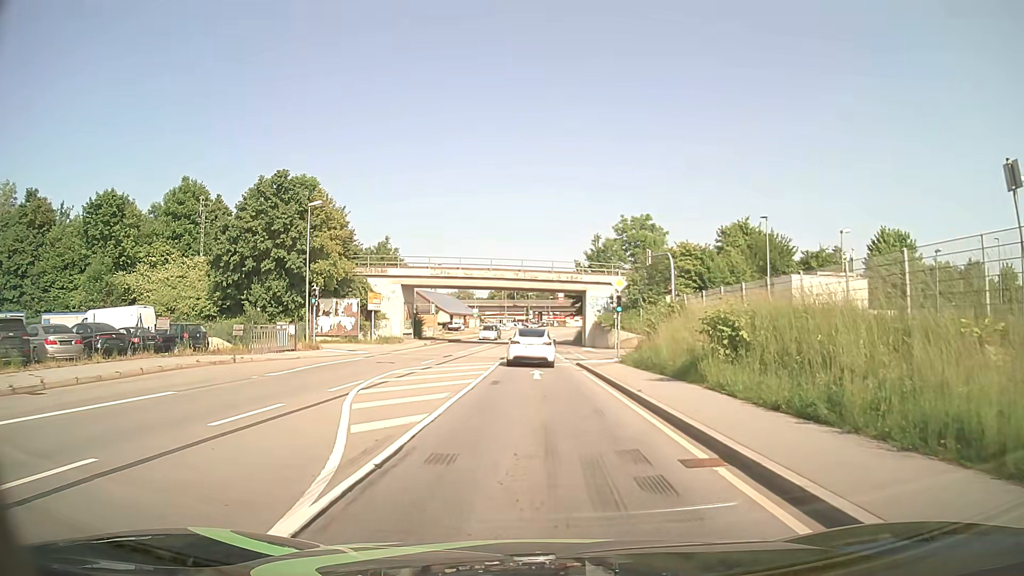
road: primary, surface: asphalt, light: Day
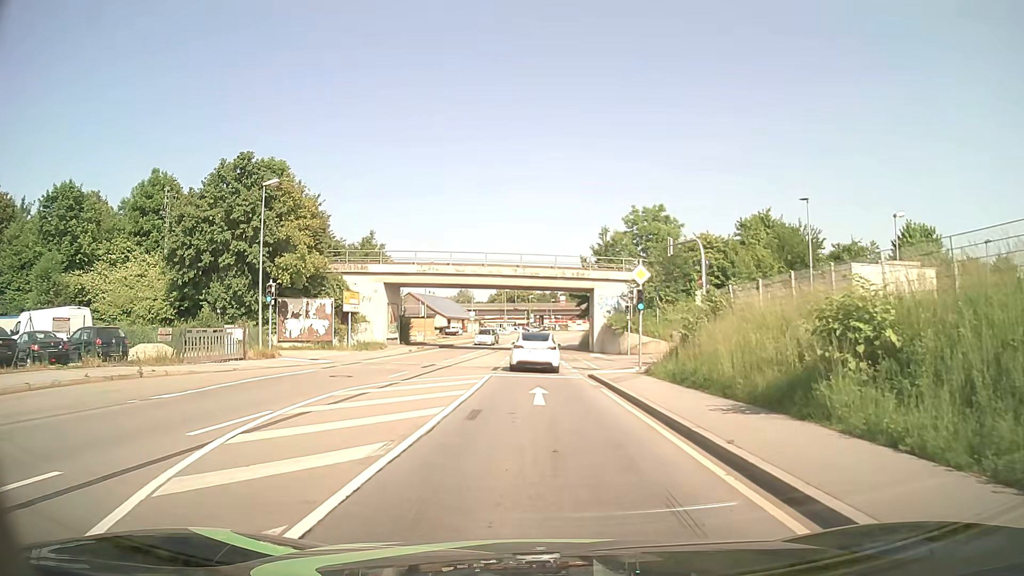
(0.0, +6.8) m; 0°
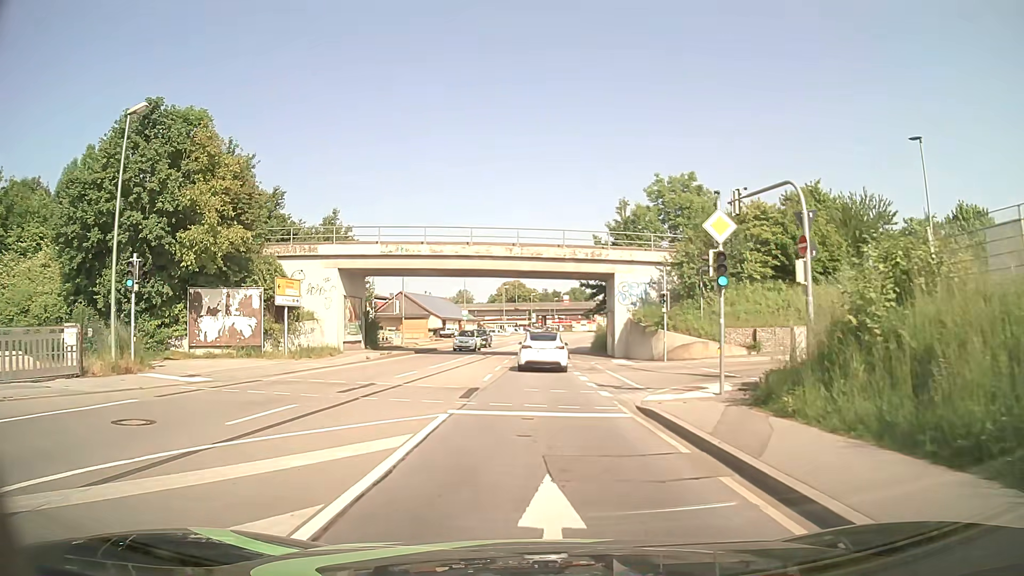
(0.0, +12.1) m; 0°
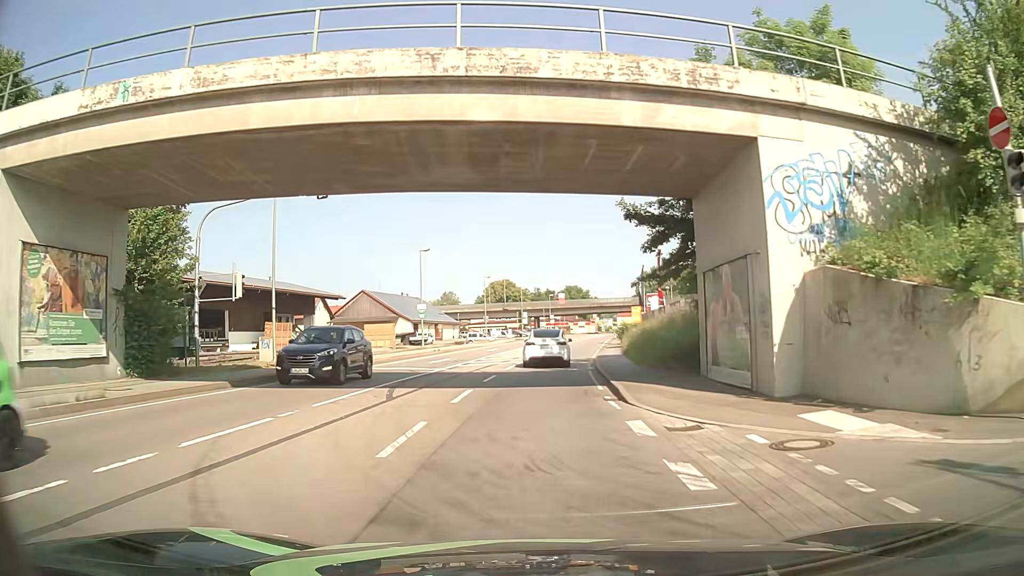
(0.0, +26.3) m; 0°
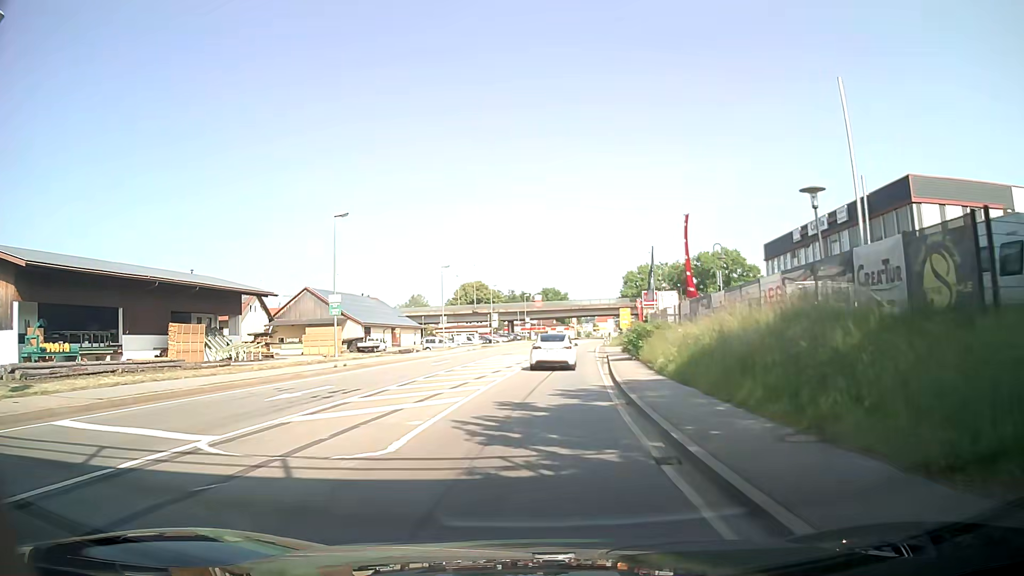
(+0.4, +18.3) m; 0°
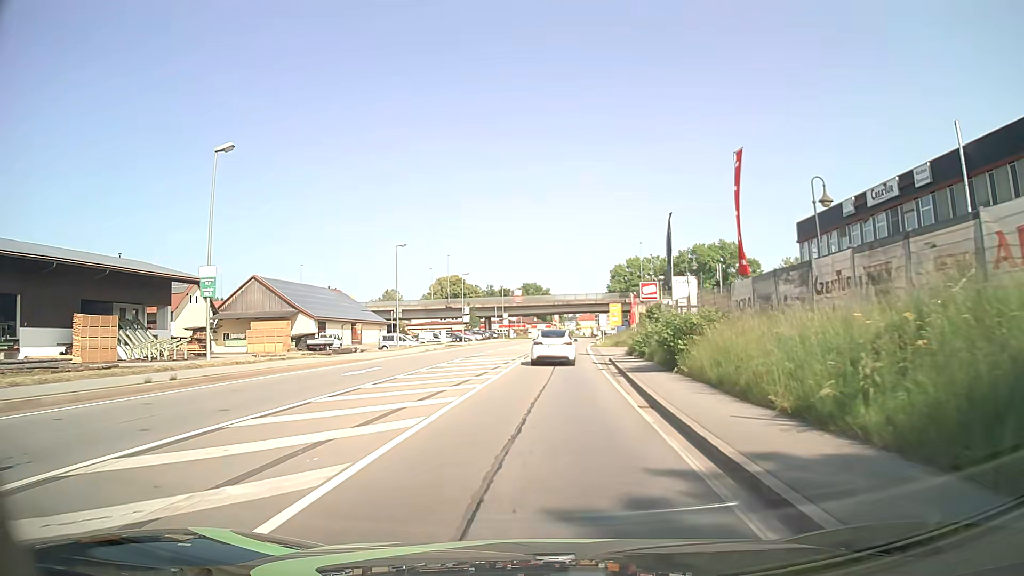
(+0.5, +13.1) m; +3°
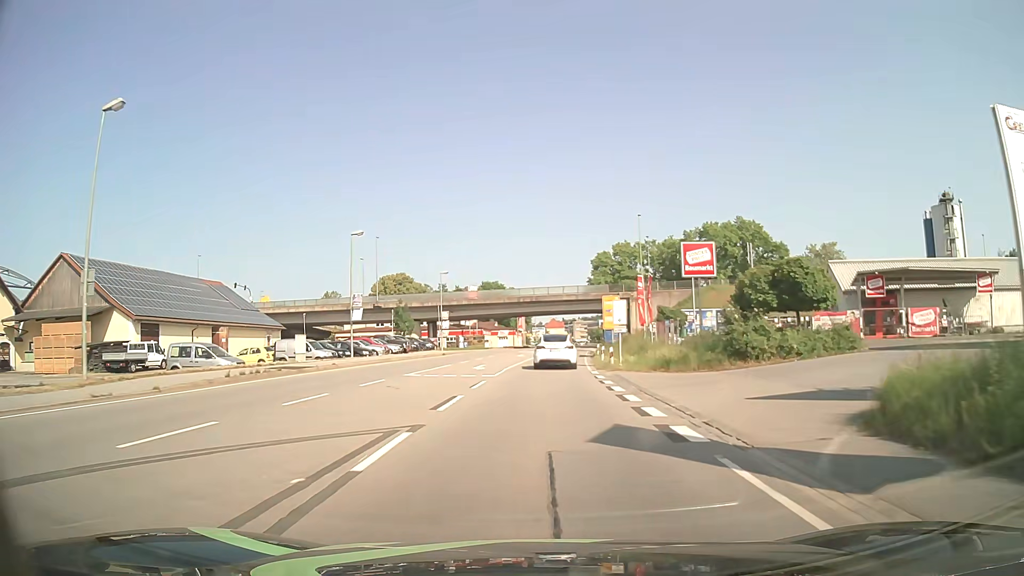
(+1.1, +35.3) m; +3°
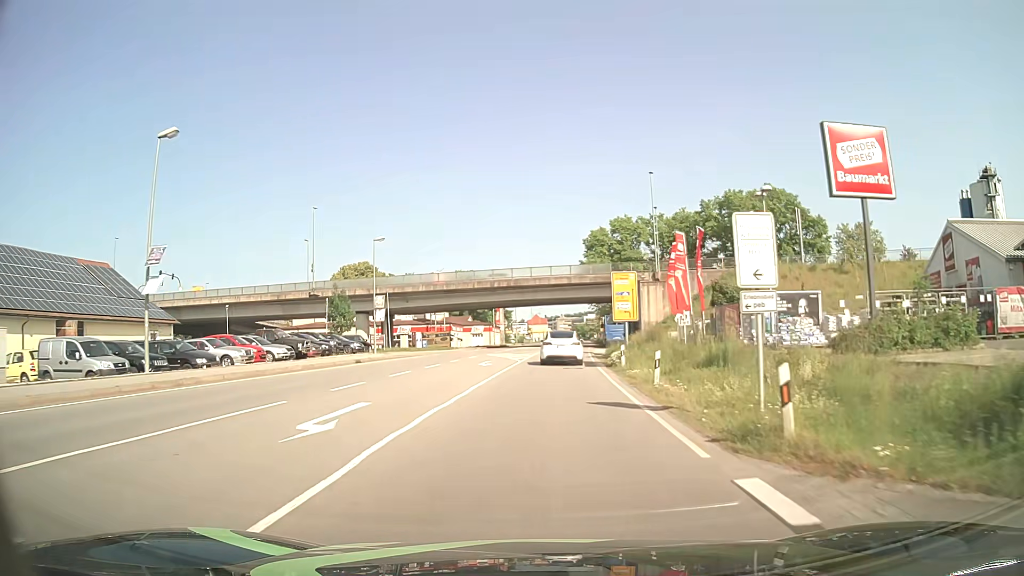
(+0.3, +22.2) m; +1°
(0, +10) (0, +20) (+1, +30) (+1, +40) (+2, +50) (+3, +60) (+4, +70) (+4, +80) (+5, +90) (+6, +100) m
